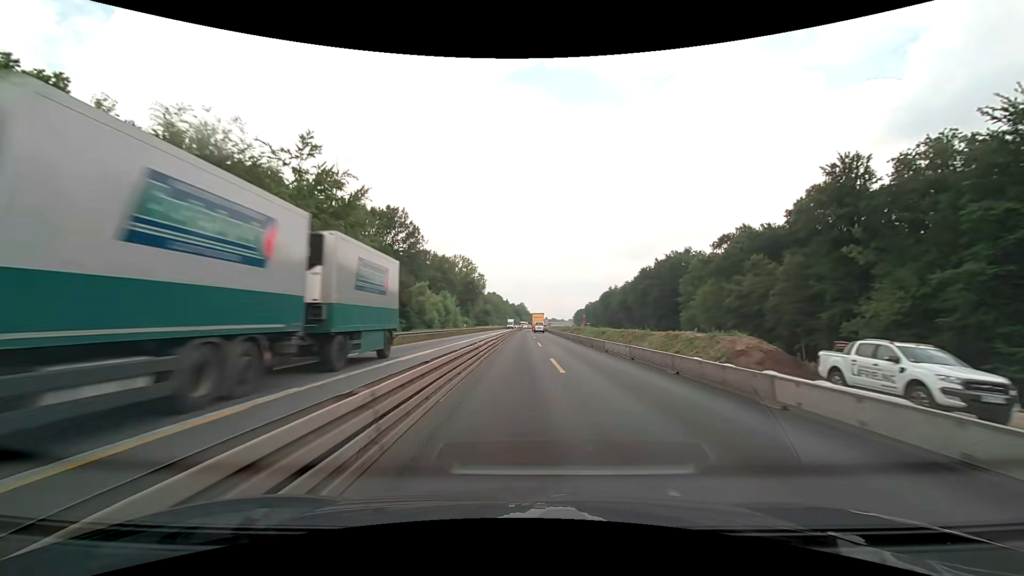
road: motorway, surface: concrete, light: Day
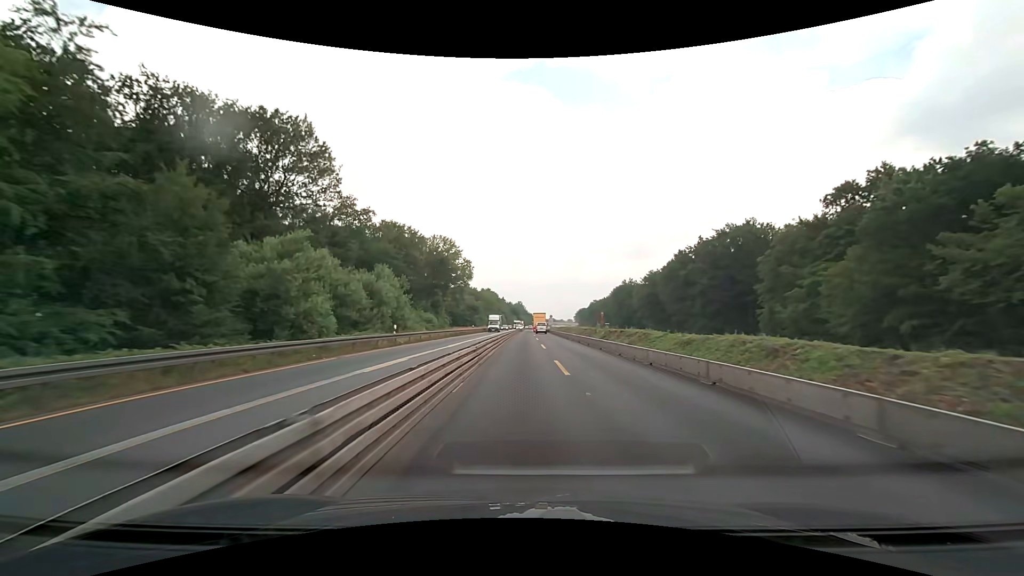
(0.0, +38.7) m; 0°
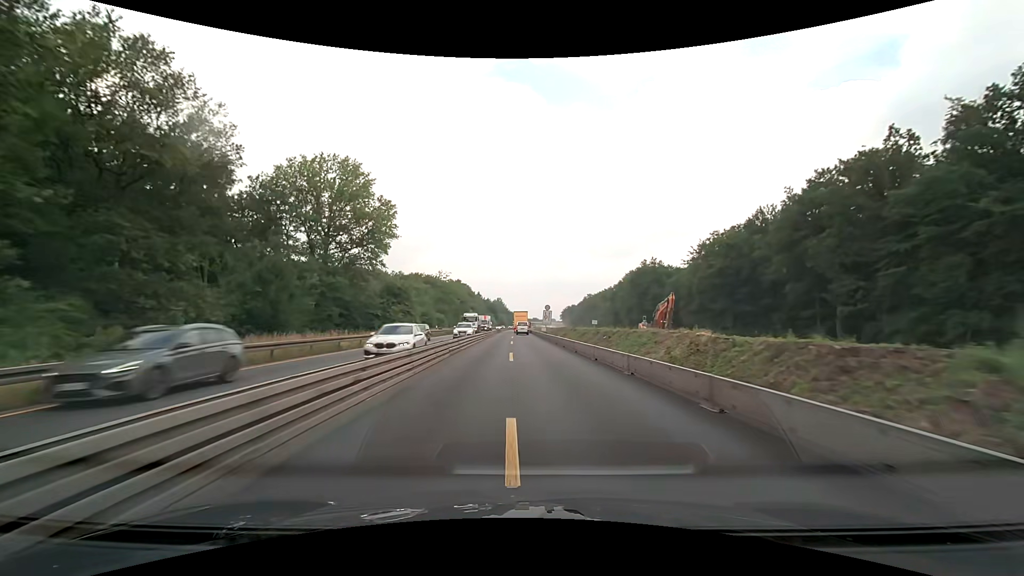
(+1.5, +64.4) m; +2°
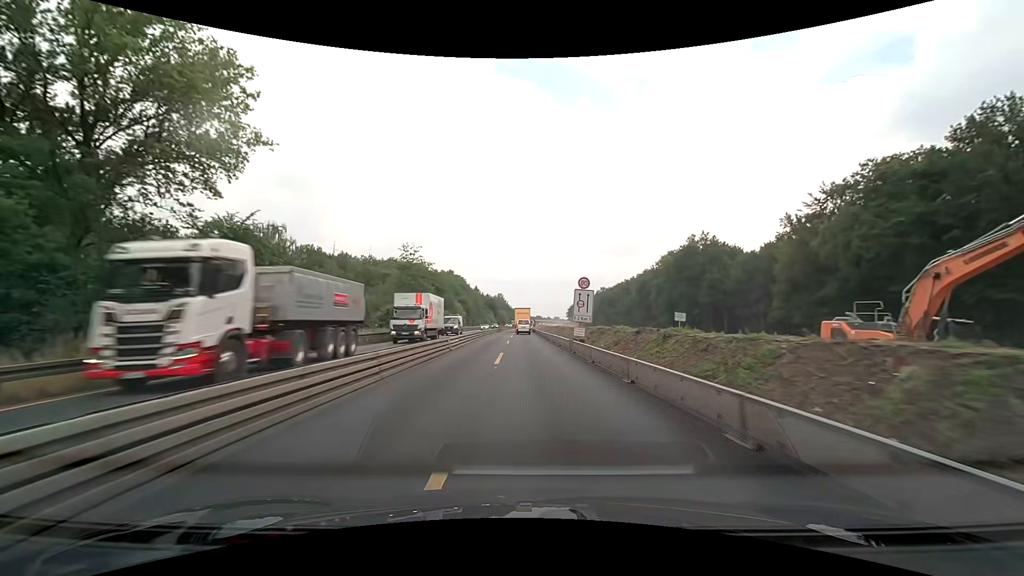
(-0.3, +38.6) m; -1°
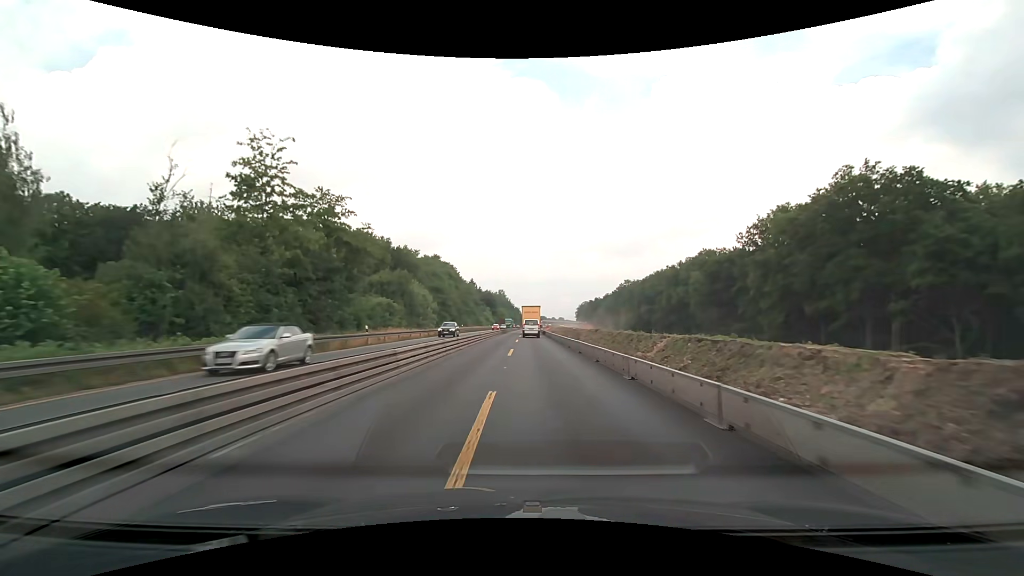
(-0.6, +48.6) m; -1°
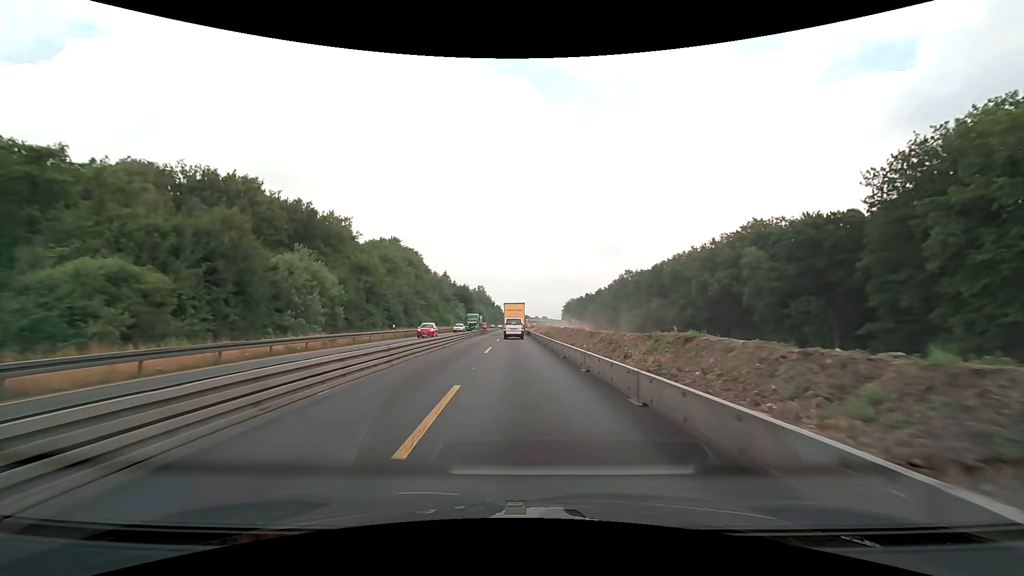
(+0.6, +34.4) m; +2°
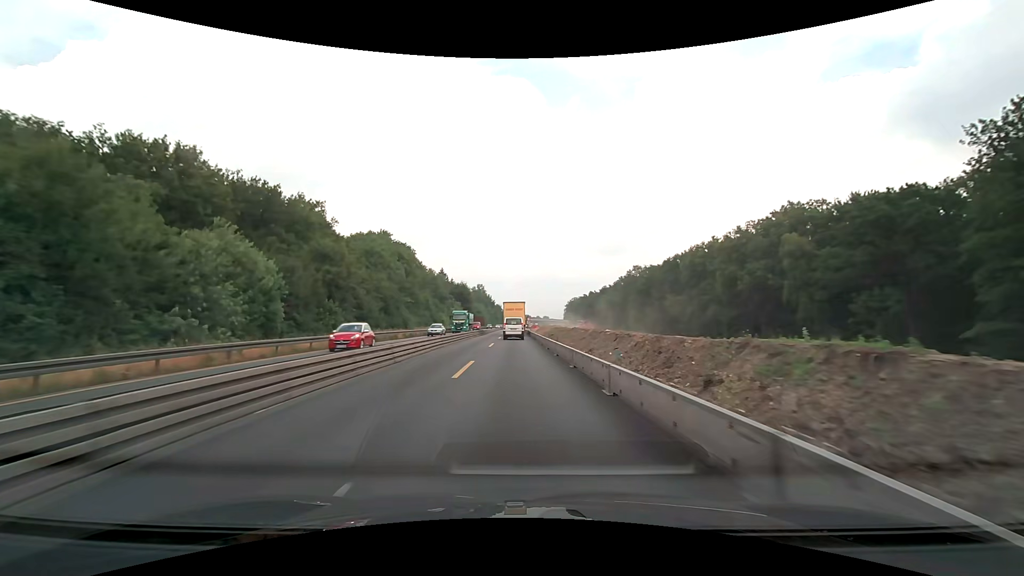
(0.0, +11.0) m; 0°
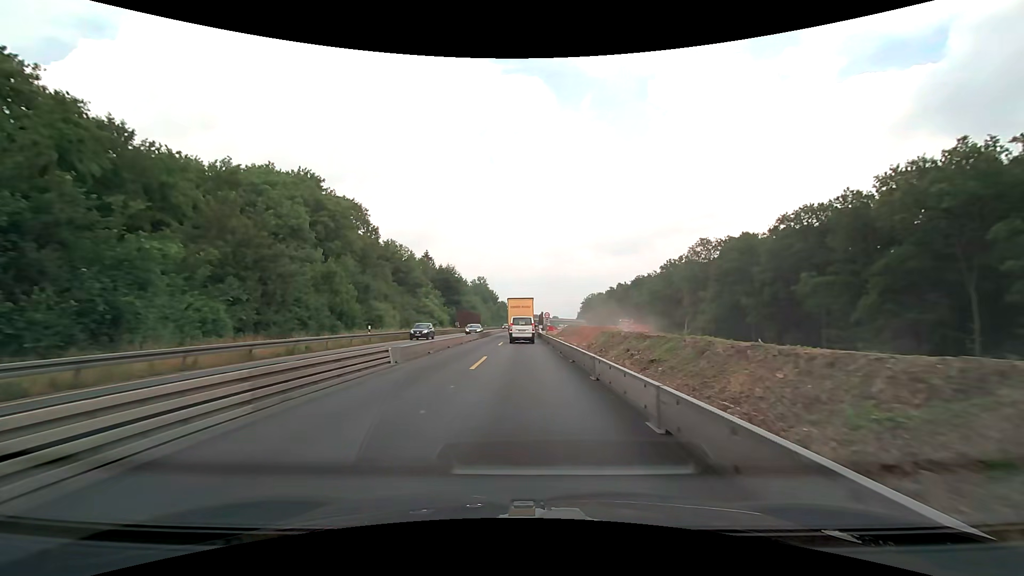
(-0.7, +51.0) m; -1°
(0, +10) (0, +20) (0, +30) (0, +40) (-1, +50) (-1, +60) (-2, +70) (-2, +80) (-2, +90) (-2, +100) m
